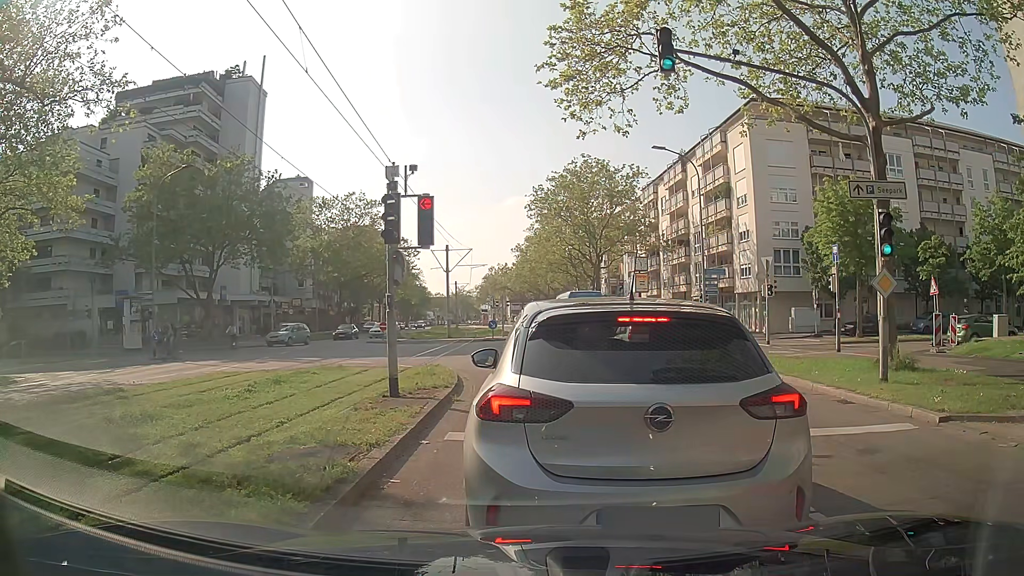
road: tertiary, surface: asphalt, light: Day
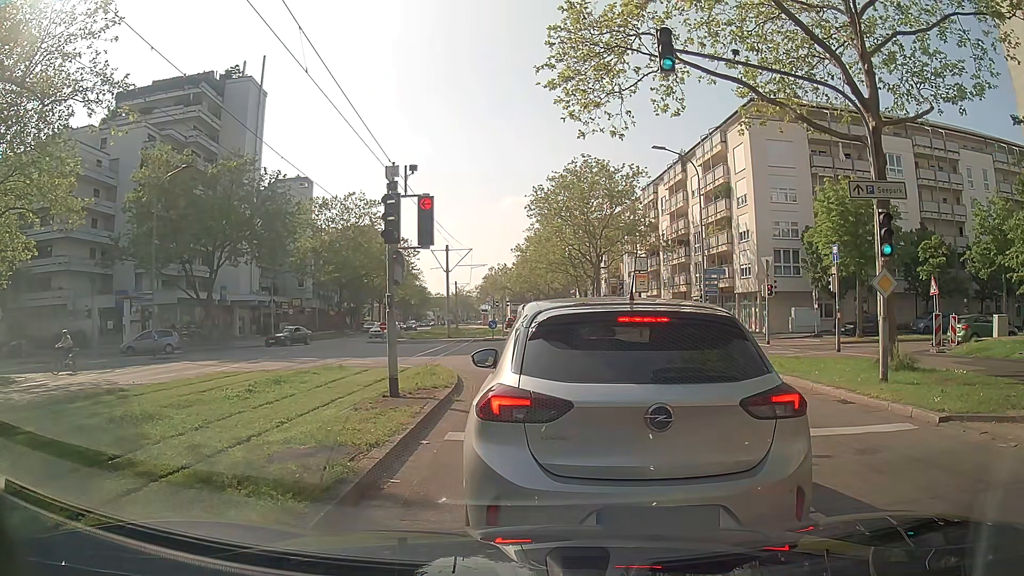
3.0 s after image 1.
(0.0, 0.0) m; 0°
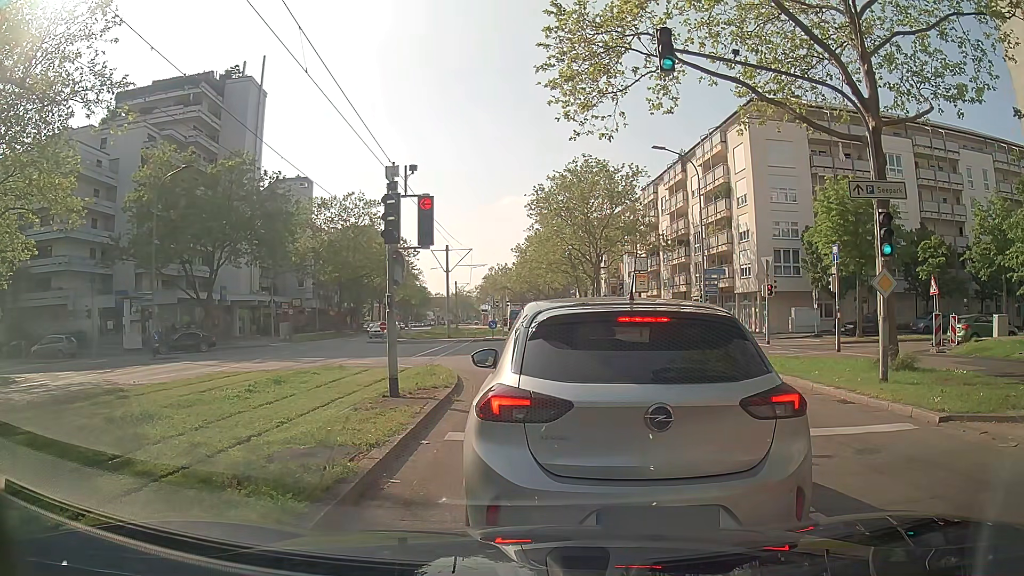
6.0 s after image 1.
(0.0, 0.0) m; 0°
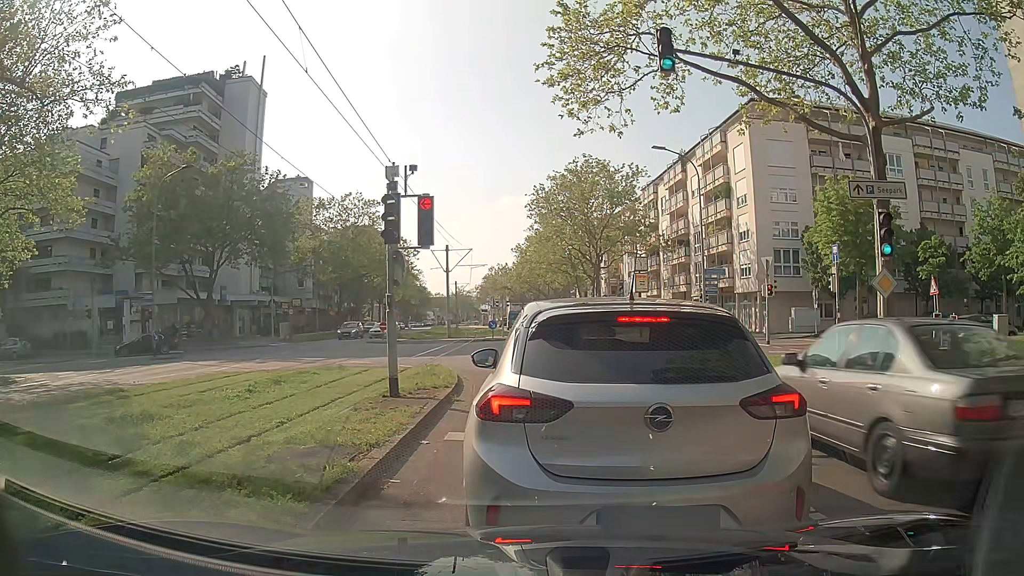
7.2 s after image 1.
(0.0, 0.0) m; 0°
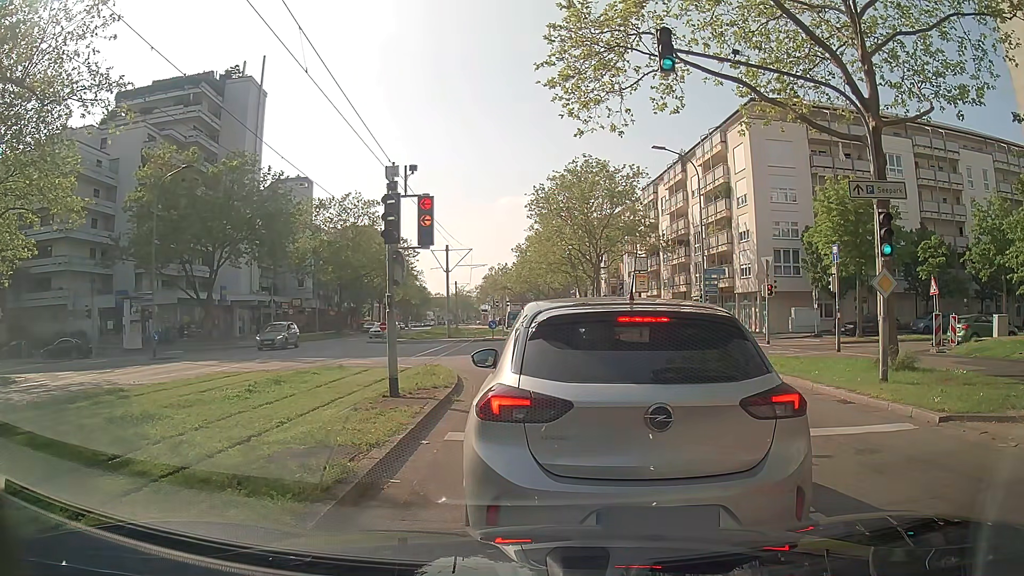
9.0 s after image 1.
(0.0, 0.0) m; 0°
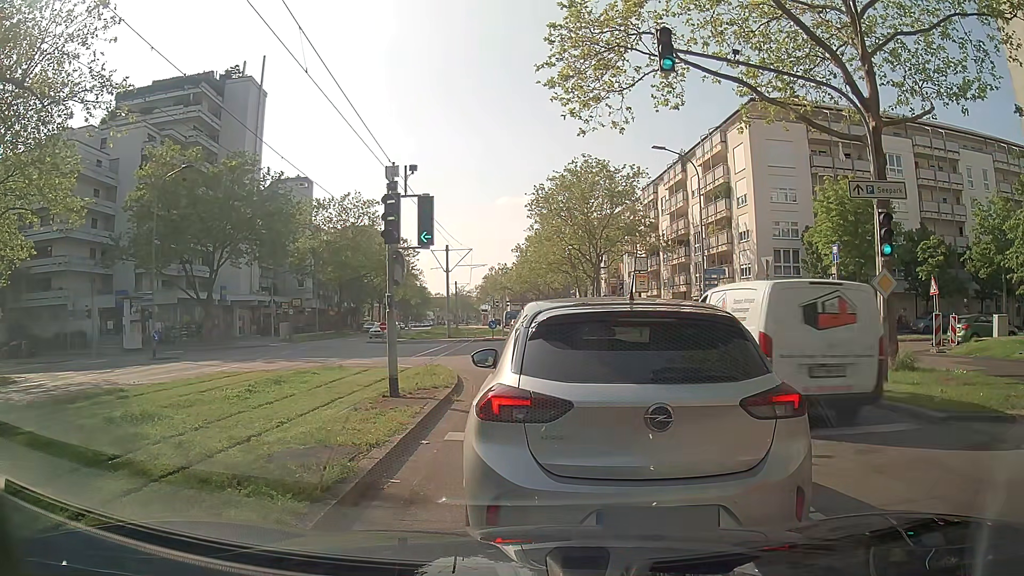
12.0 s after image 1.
(0.0, 0.0) m; 0°
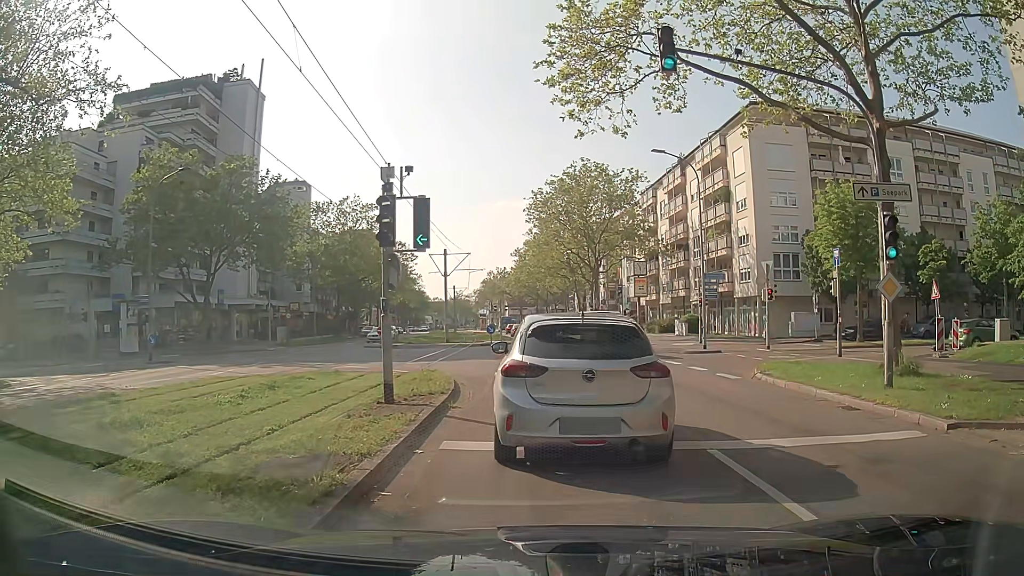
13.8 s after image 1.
(0.0, +0.3) m; 0°
